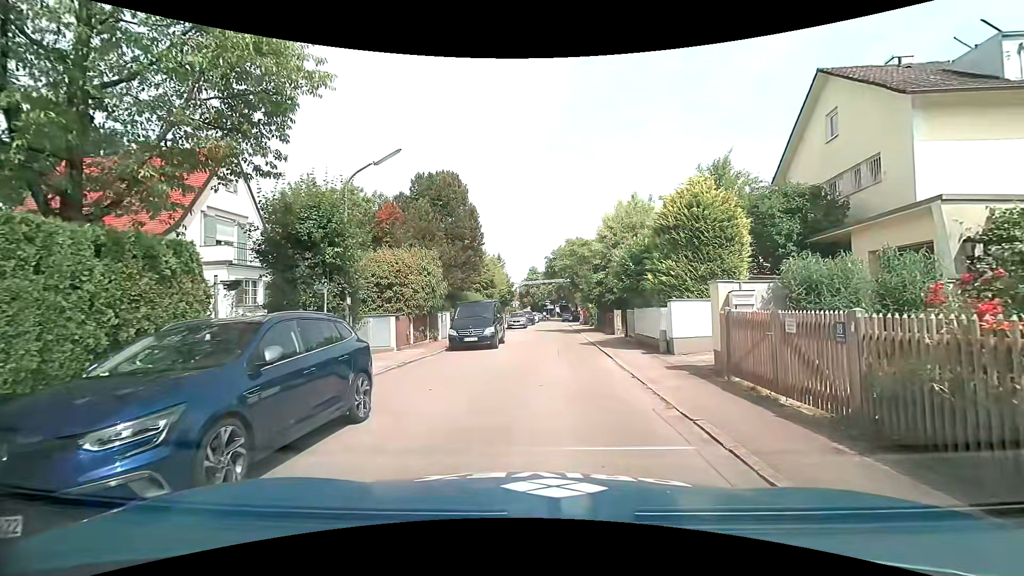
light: Day
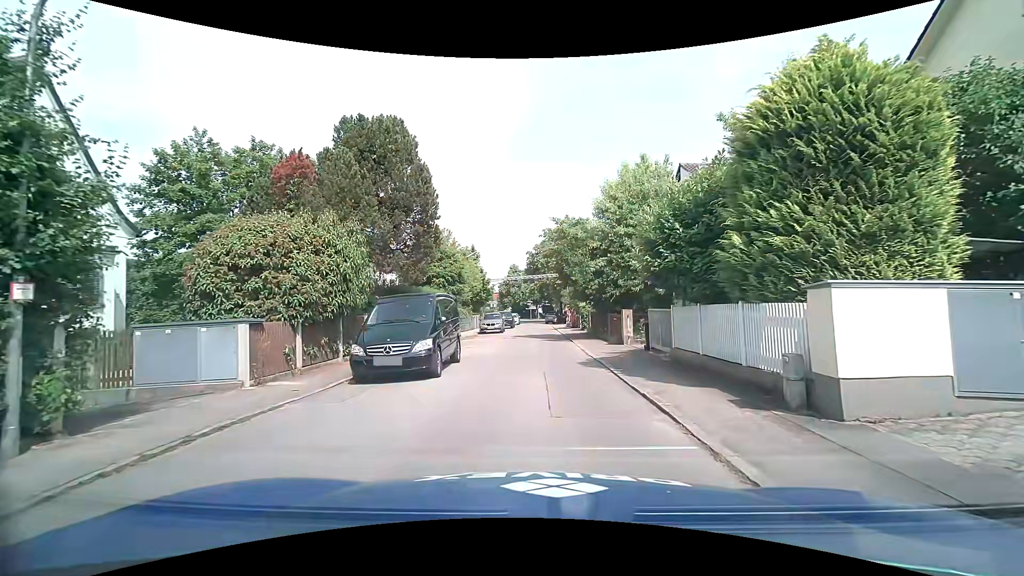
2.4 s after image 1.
(+0.1, +8.6) m; +1°
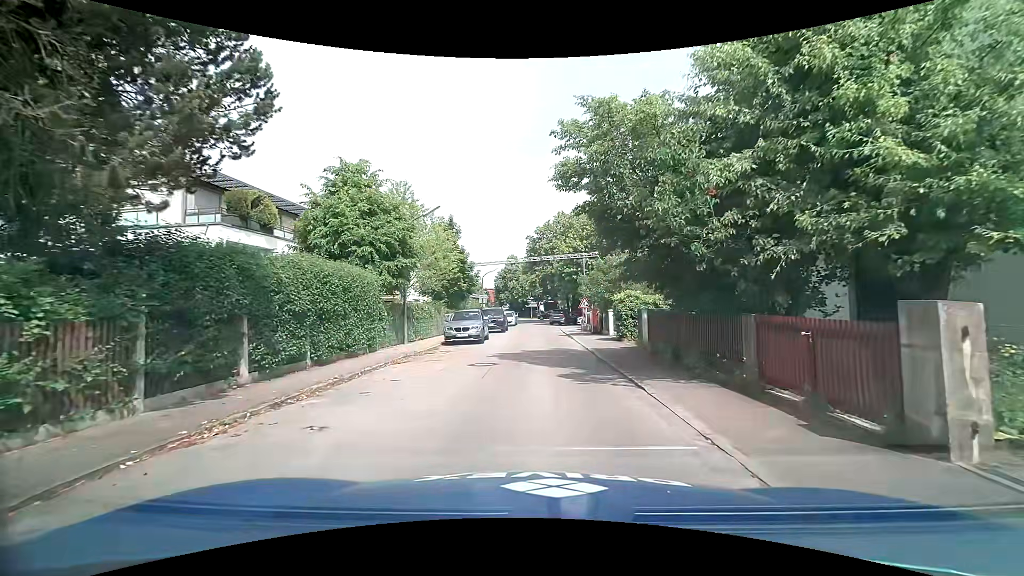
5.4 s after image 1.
(-0.1, +15.2) m; +1°
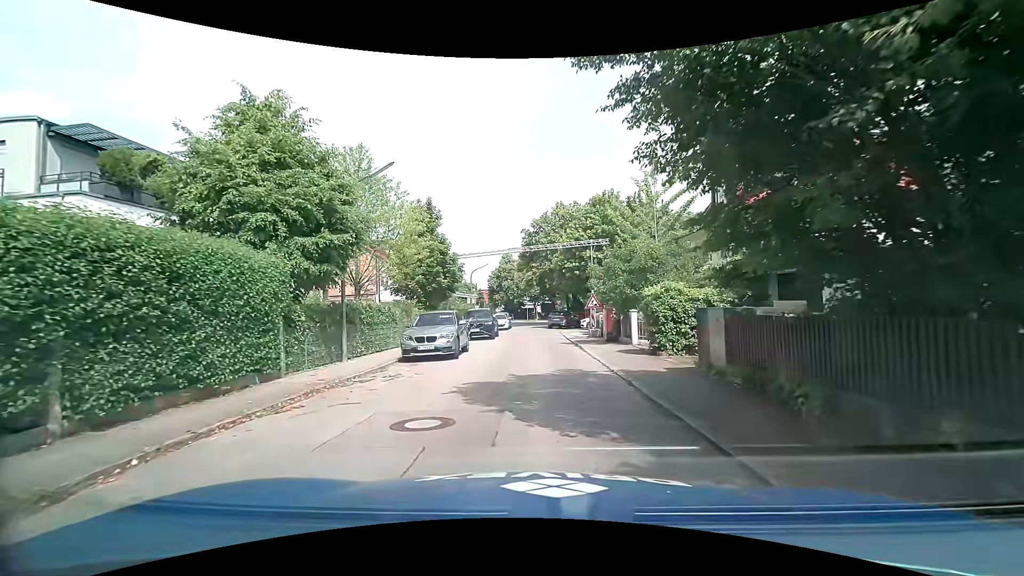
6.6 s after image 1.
(-0.1, +6.6) m; -1°
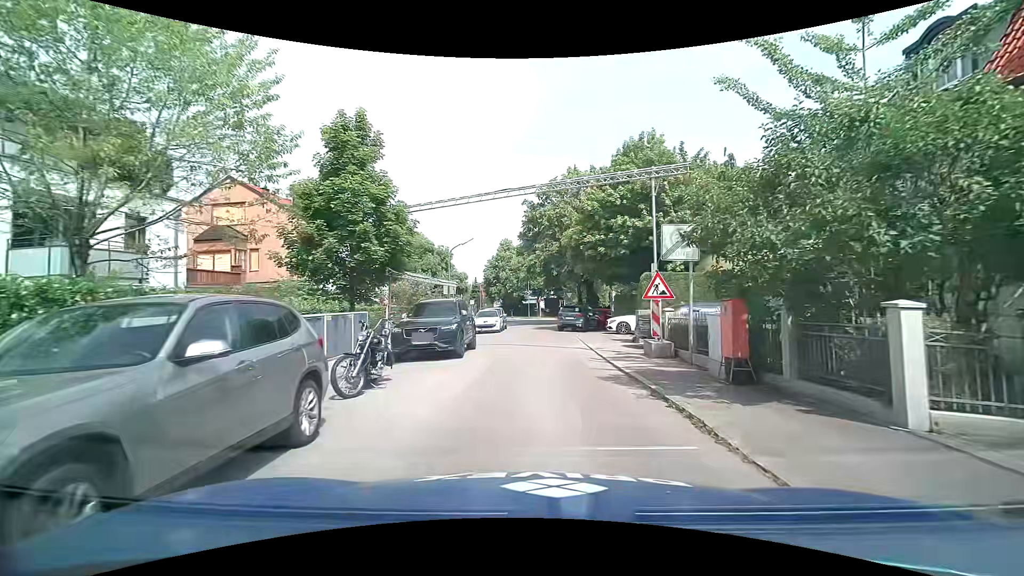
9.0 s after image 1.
(0.0, +13.3) m; 0°
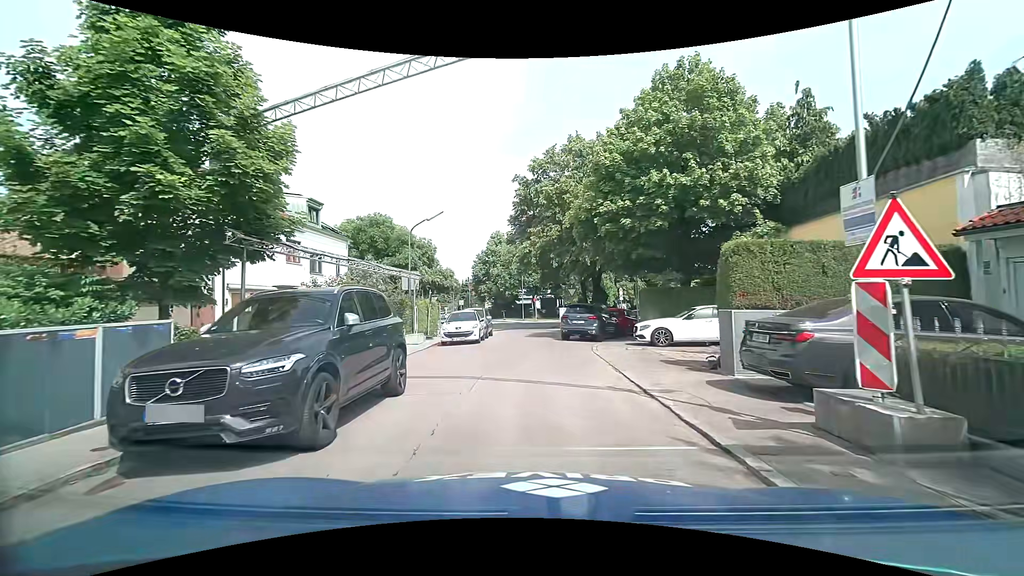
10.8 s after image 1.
(+0.1, +8.9) m; +1°
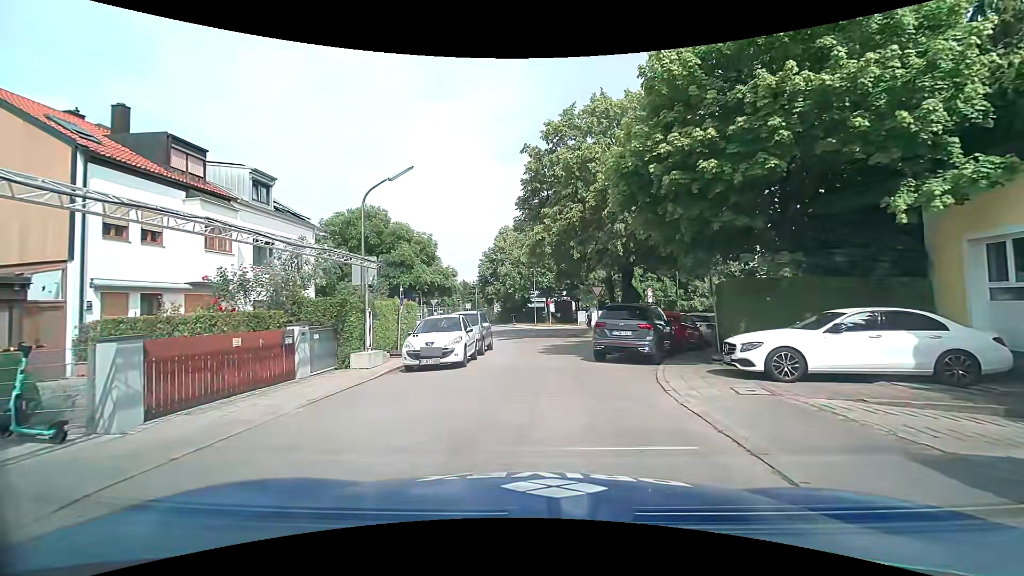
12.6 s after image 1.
(-0.1, +7.8) m; -2°
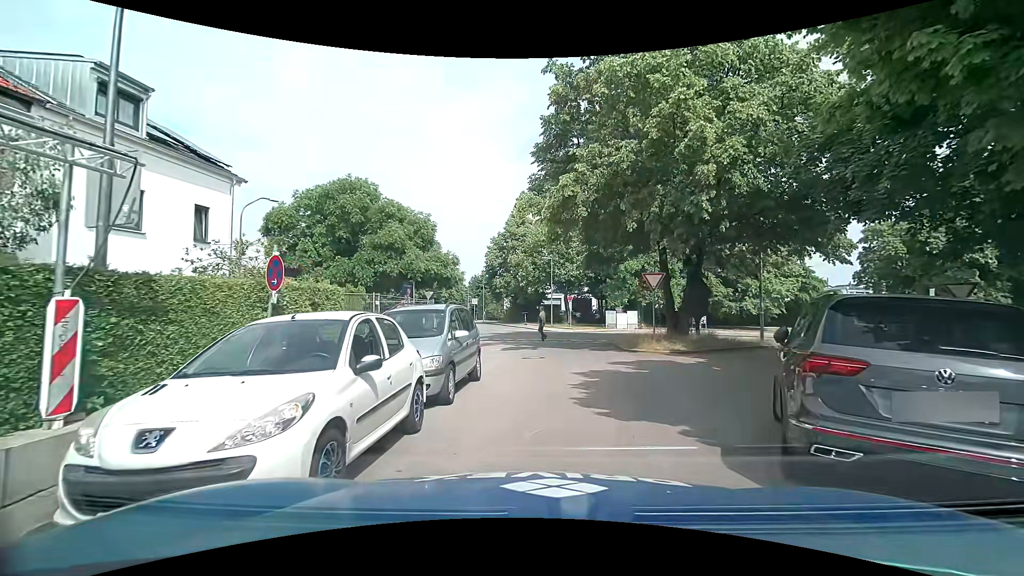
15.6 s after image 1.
(-0.2, +9.7) m; -1°
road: residential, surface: asphalt
